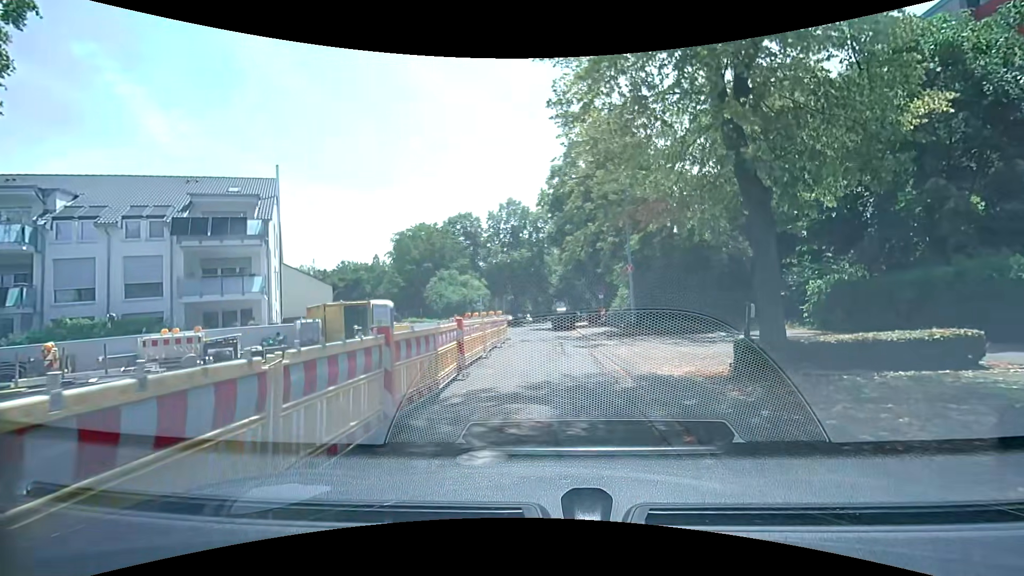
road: residential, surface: asphalt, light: Day
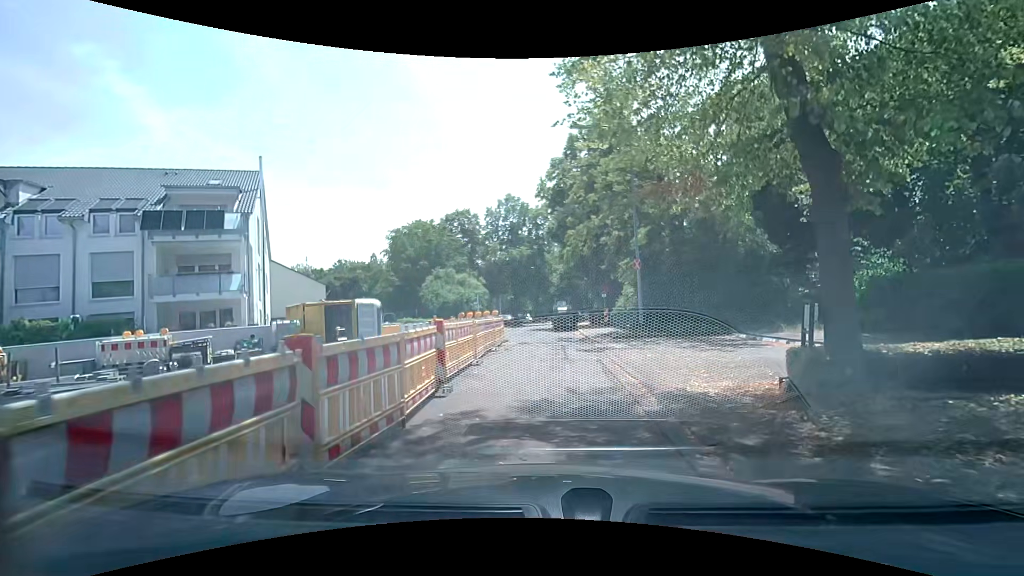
(0.0, +1.8) m; -2°
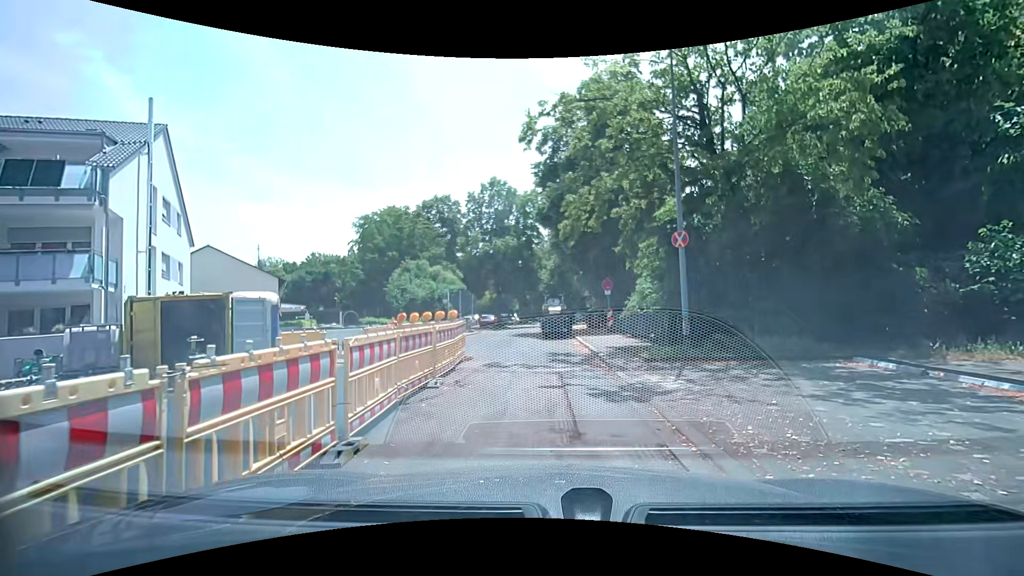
(+0.2, +7.7) m; +1°
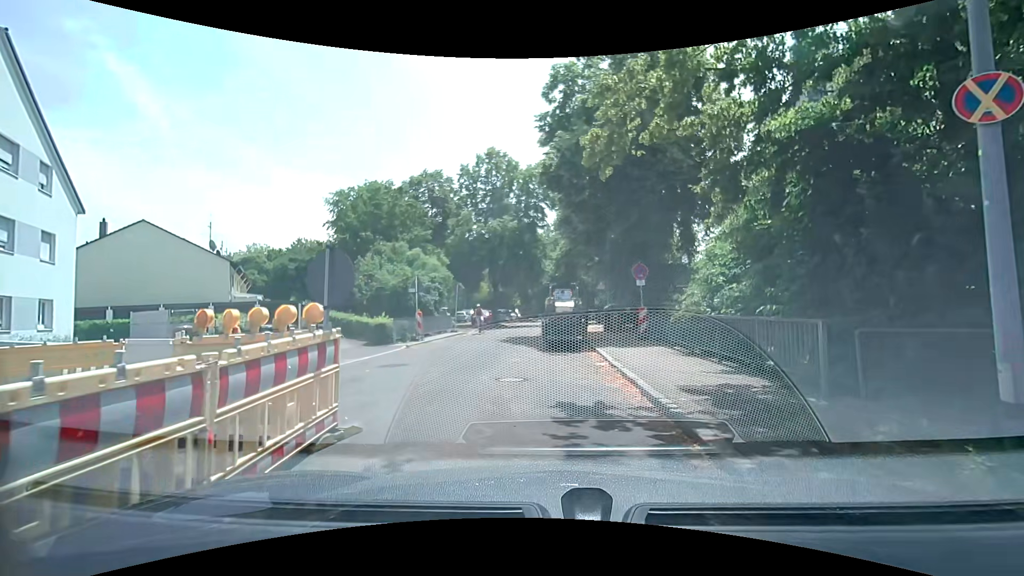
(+0.2, +8.6) m; 0°
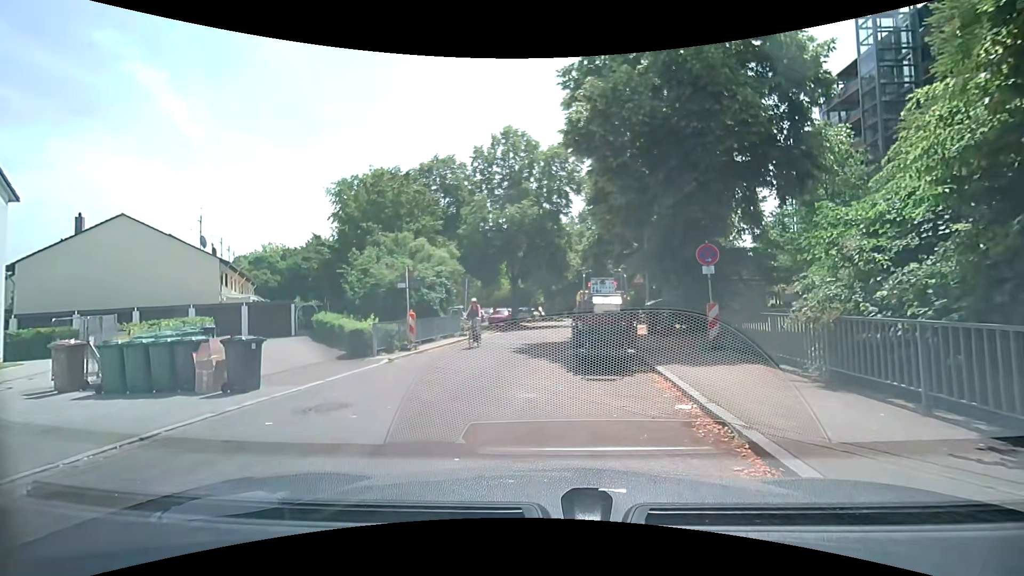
(0.0, +5.2) m; -2°
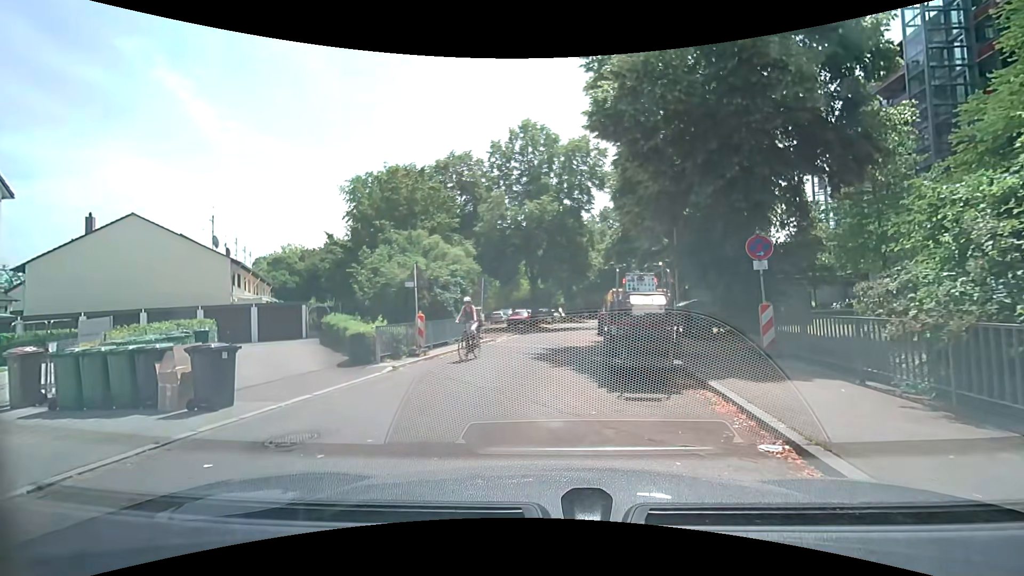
(0.0, +1.8) m; -1°
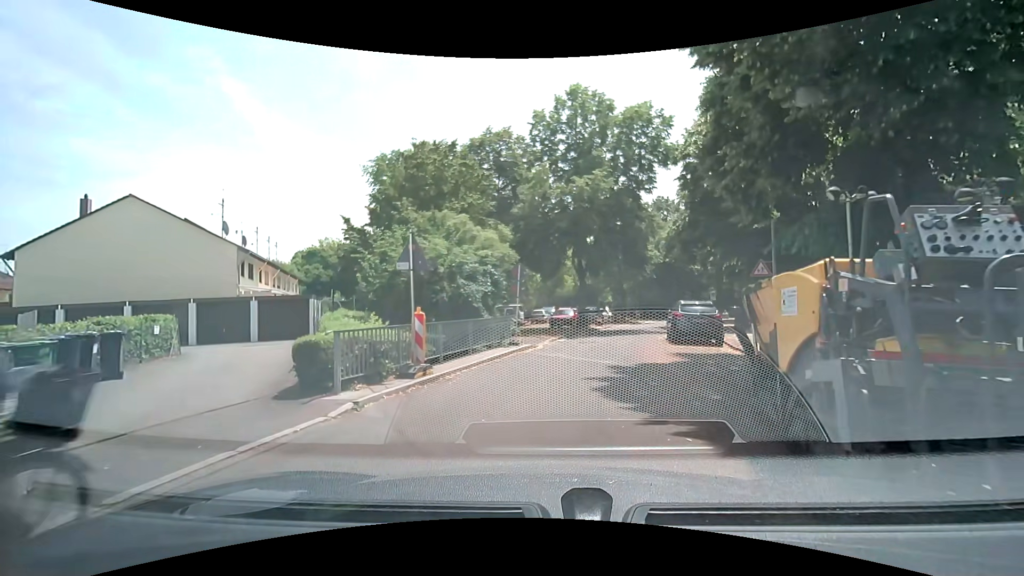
(-0.5, +5.7) m; -6°
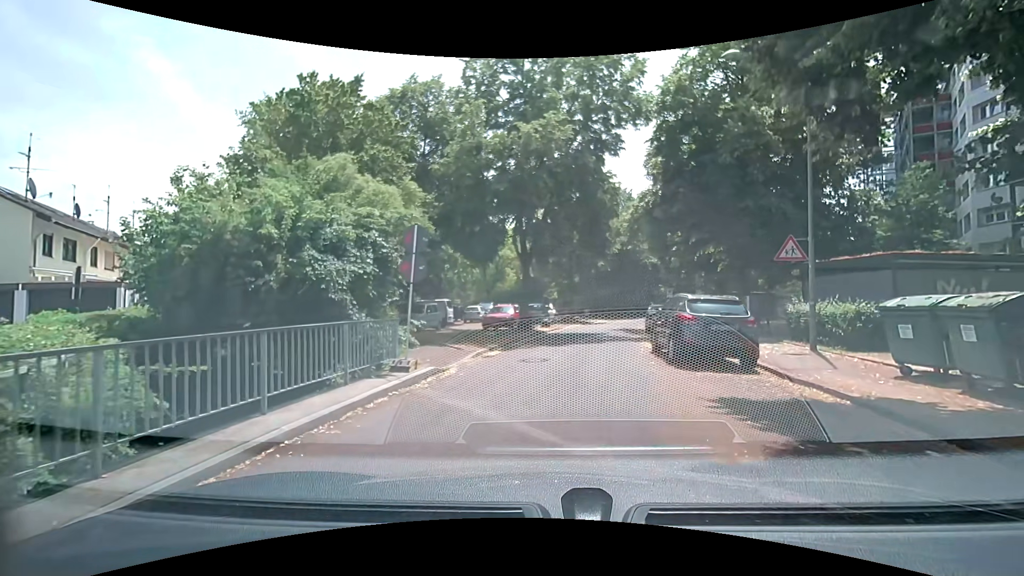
(+0.4, +8.2) m; +7°
